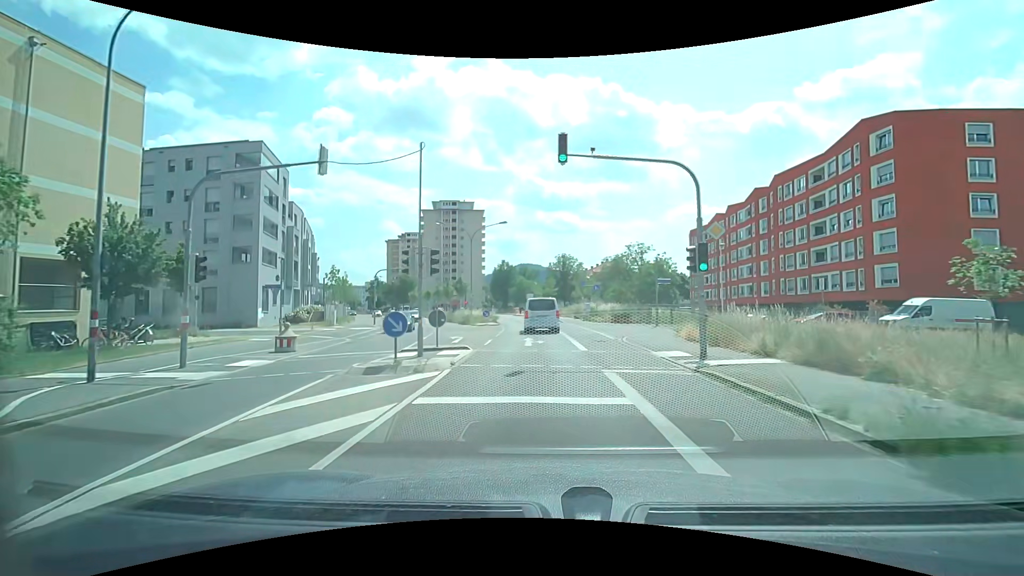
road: secondary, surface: asphalt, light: Day
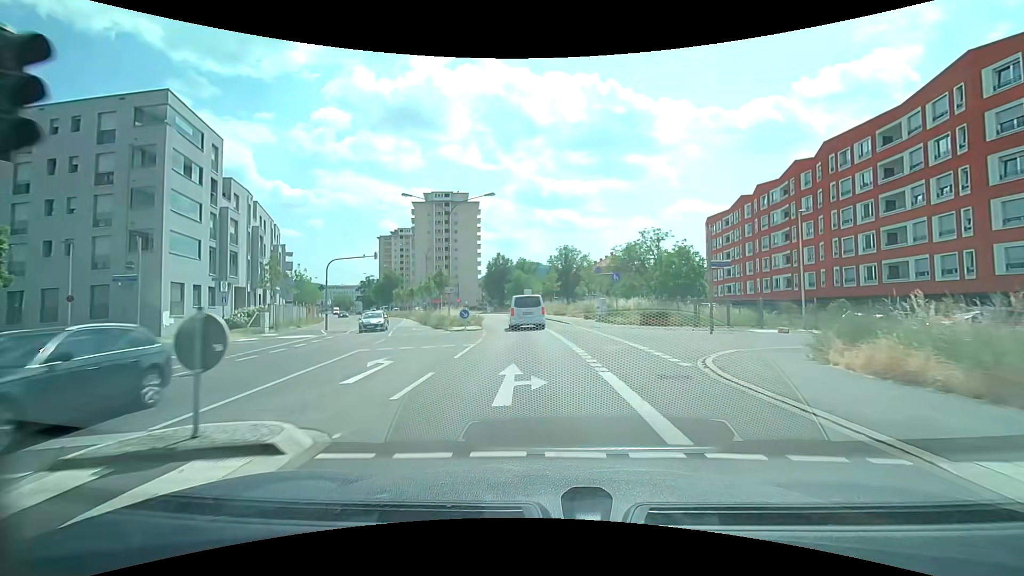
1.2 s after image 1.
(0.0, +11.5) m; 0°
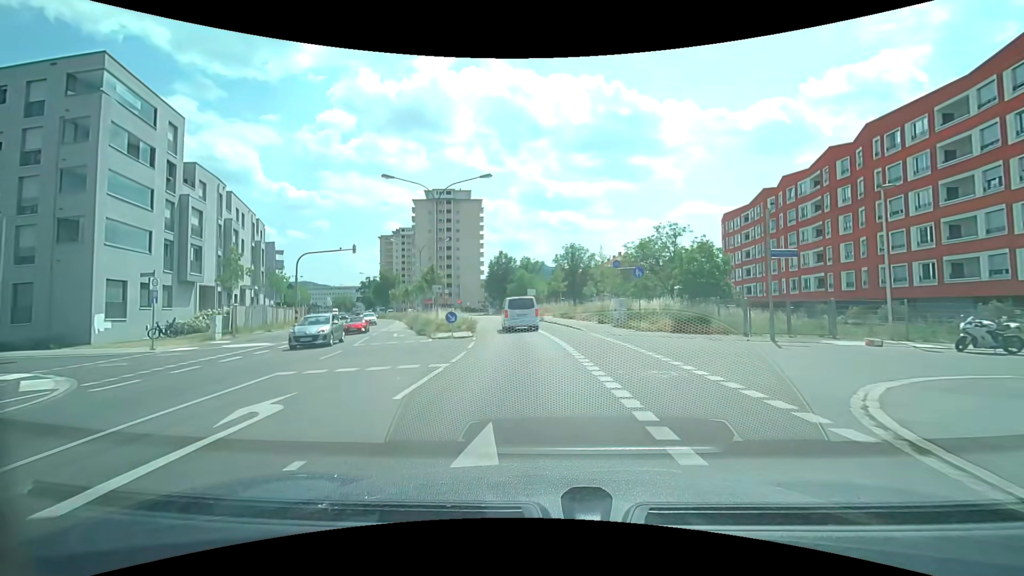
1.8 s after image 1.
(0.0, +5.8) m; -1°
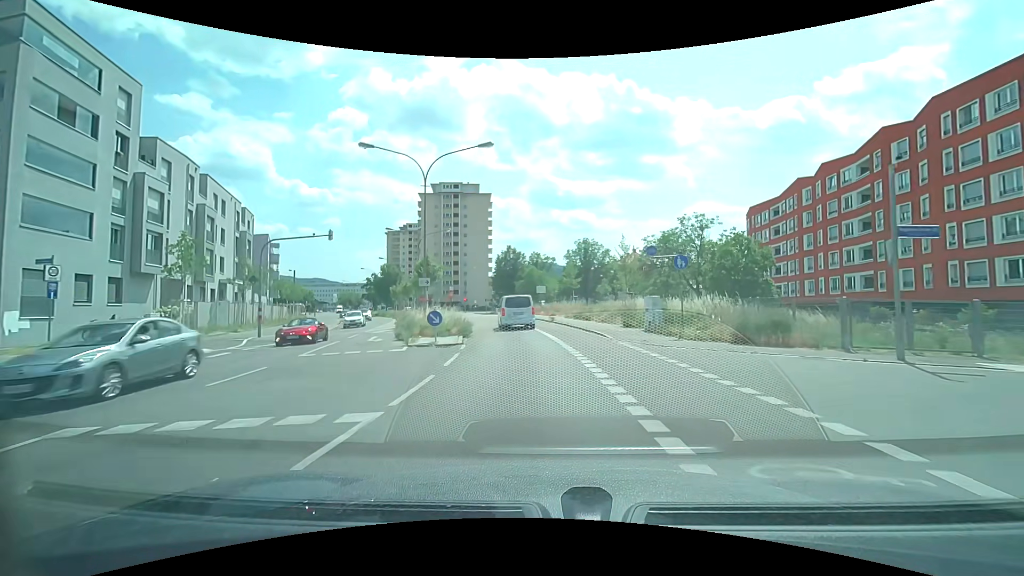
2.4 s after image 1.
(-0.1, +5.8) m; -2°
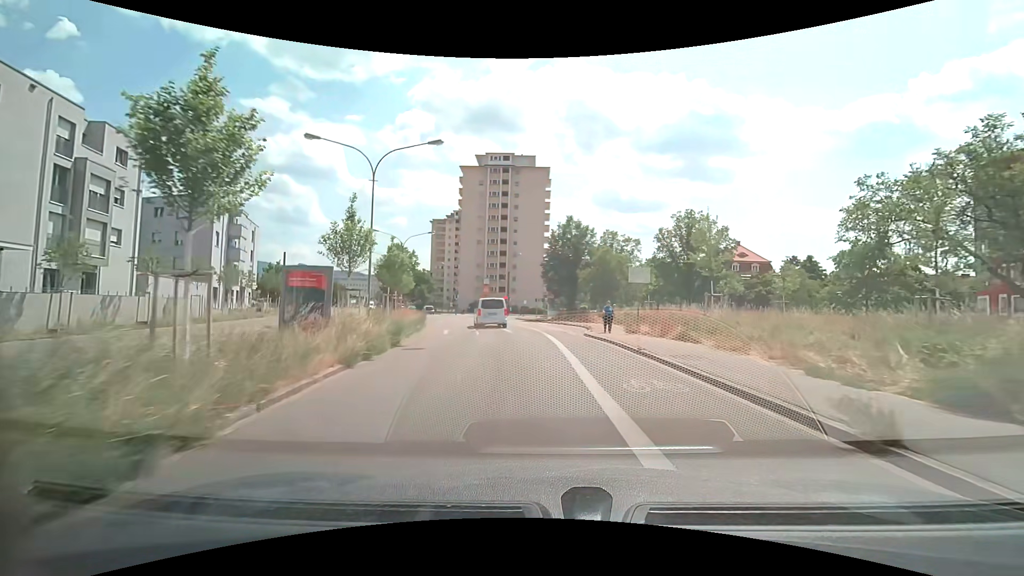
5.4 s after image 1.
(-1.5, +30.0) m; -7°
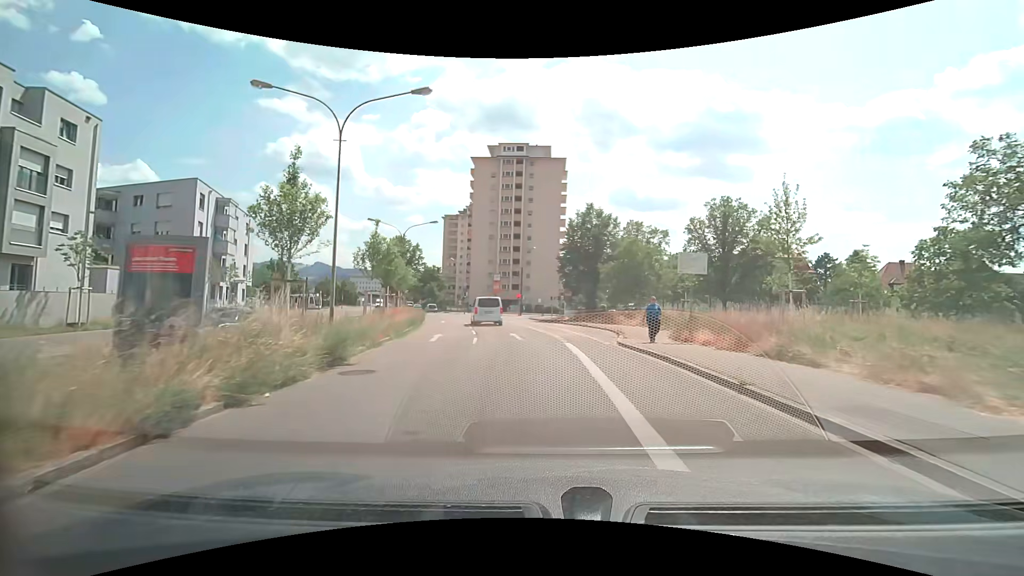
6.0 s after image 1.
(-0.1, +6.1) m; -2°
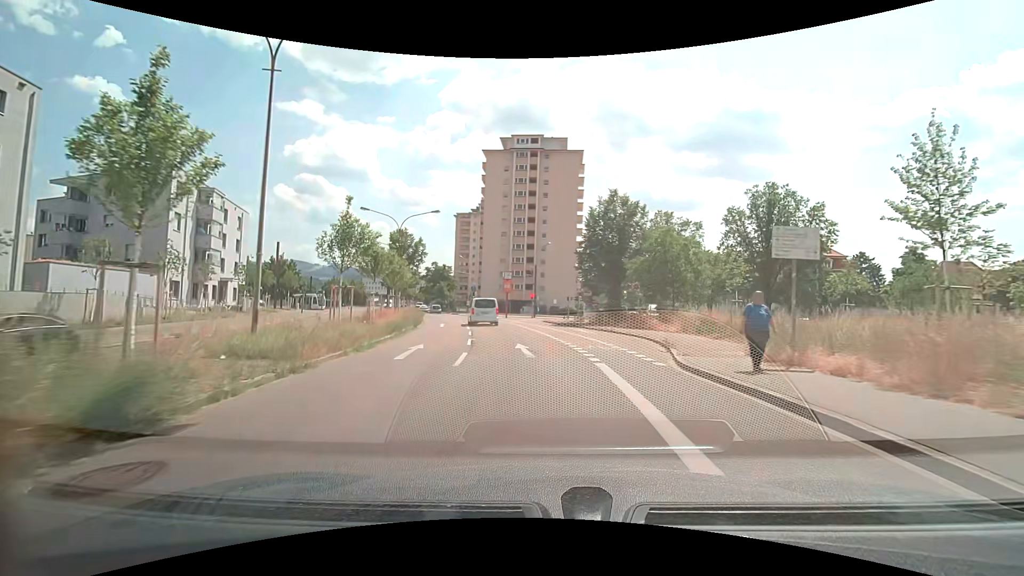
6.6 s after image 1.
(-0.1, +6.2) m; -2°
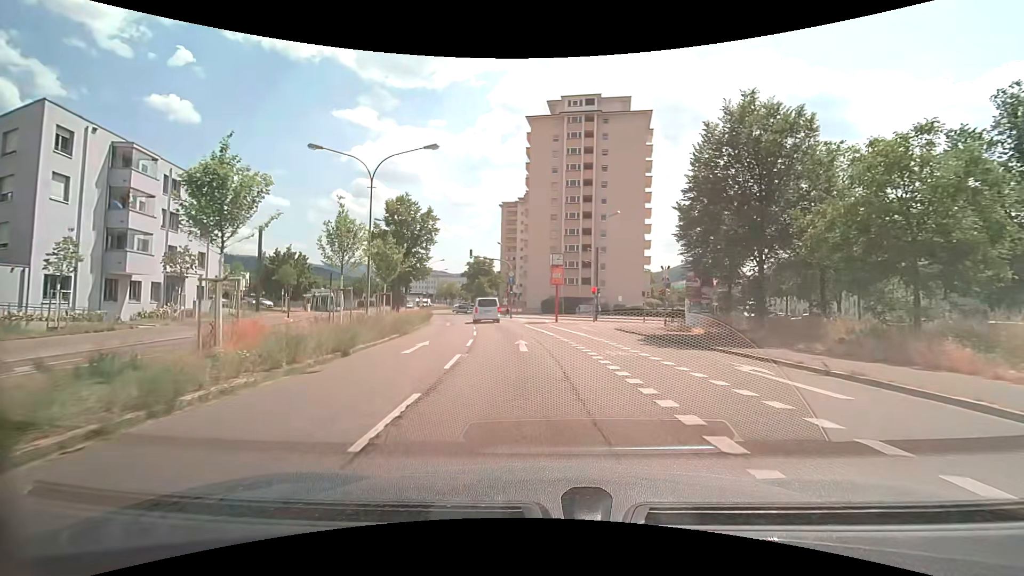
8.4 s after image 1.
(-0.9, +18.5) m; -6°
